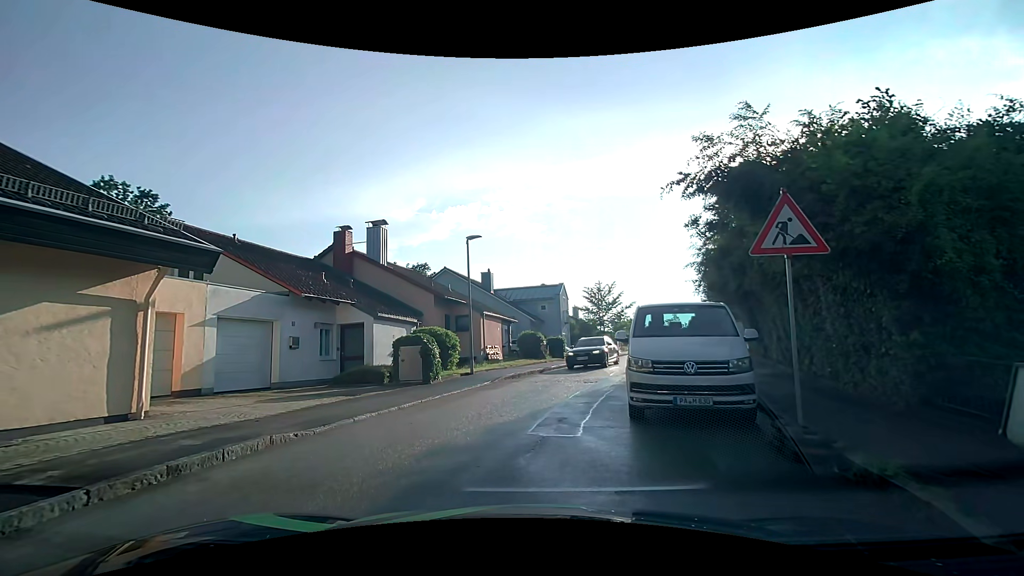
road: tertiary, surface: asphalt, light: Day
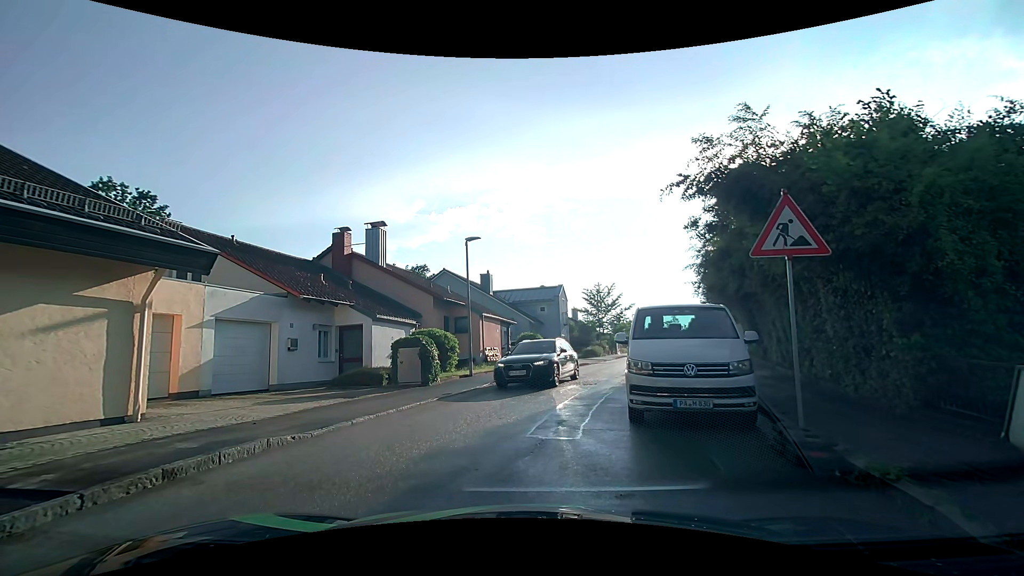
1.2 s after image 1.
(0.0, +0.1) m; 0°
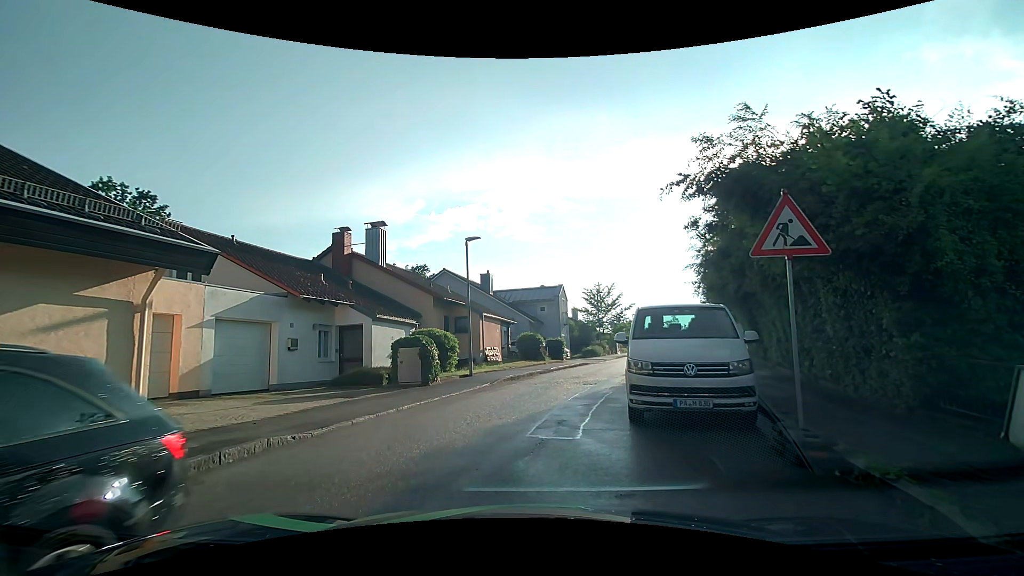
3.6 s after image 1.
(0.0, 0.0) m; 0°
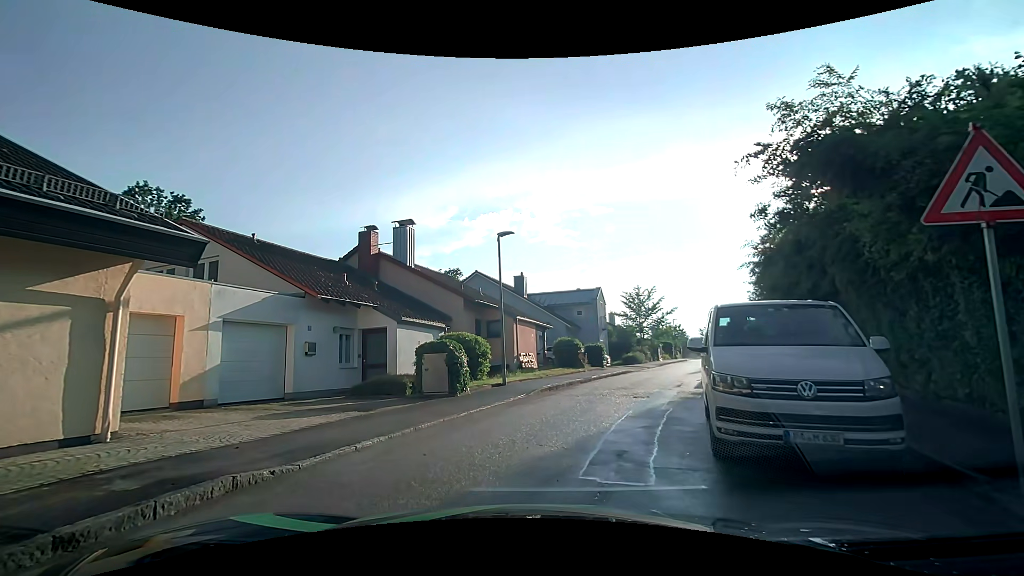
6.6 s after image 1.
(-0.1, +1.9) m; -4°
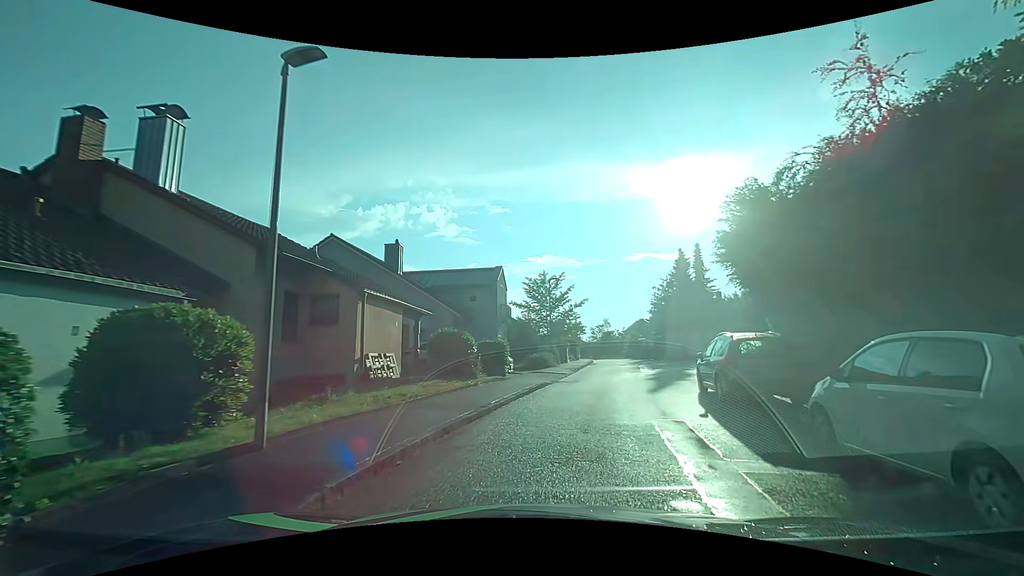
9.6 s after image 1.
(+0.5, +10.5) m; +14°
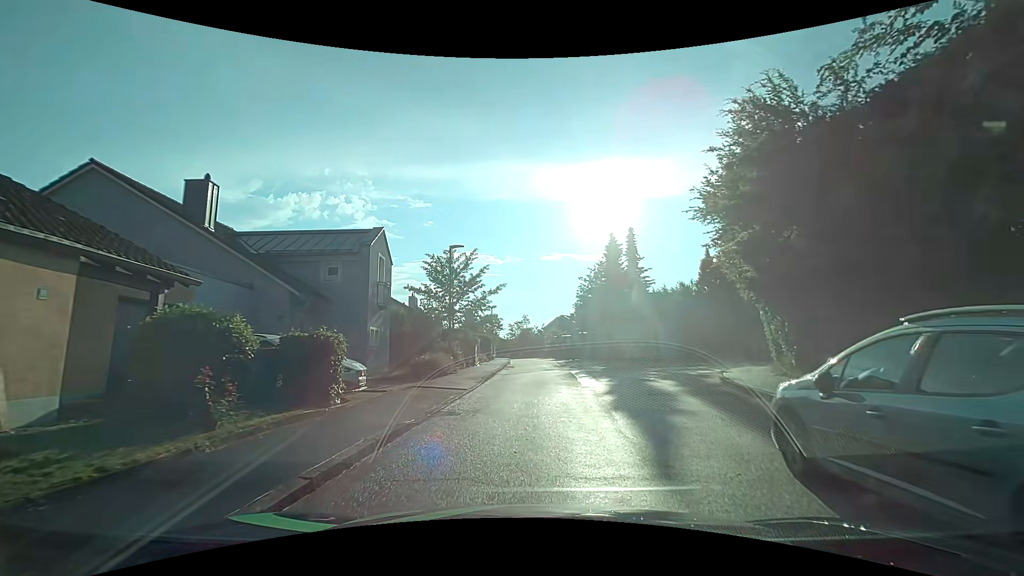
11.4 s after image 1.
(+0.6, +9.2) m; +8°
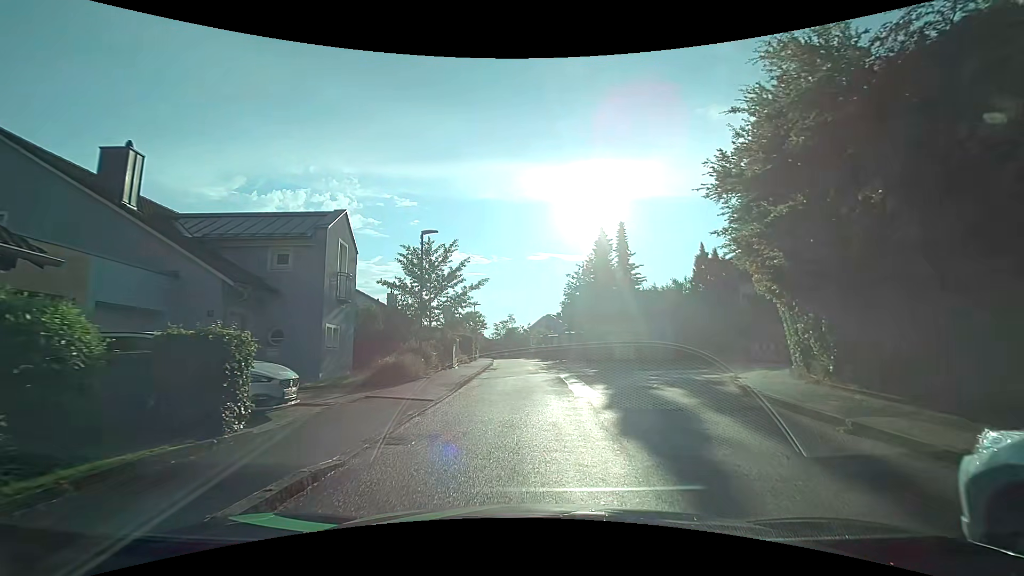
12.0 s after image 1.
(0.0, +2.6) m; +2°
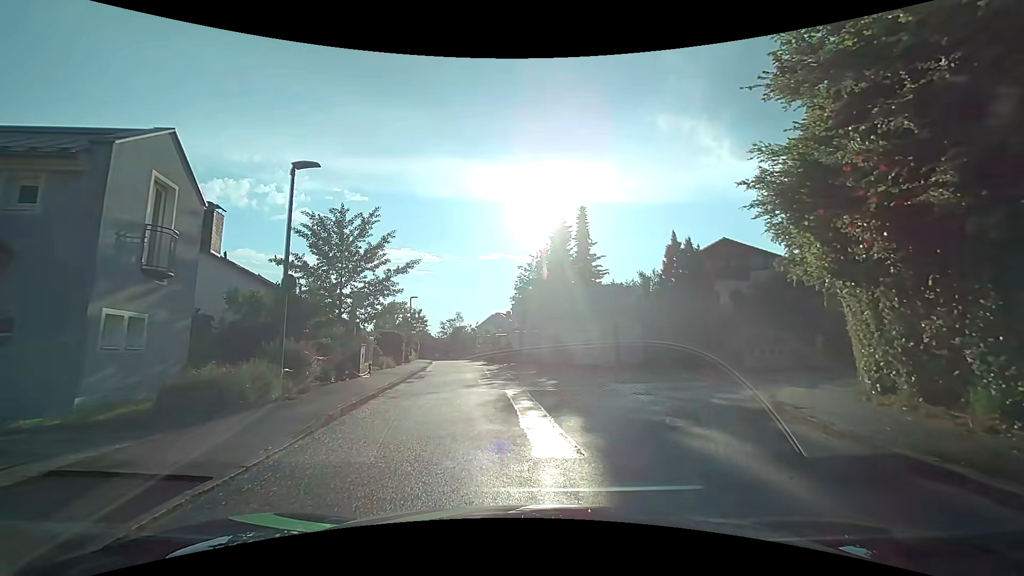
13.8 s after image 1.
(+0.2, +6.3) m; +5°
(+1, +10) (+6, +18) (+15, +24) (+24, +27) (+34, +31) (+43, +35) (+51, +40) (+60, +45) (+67, +52) (+74, +59) m
